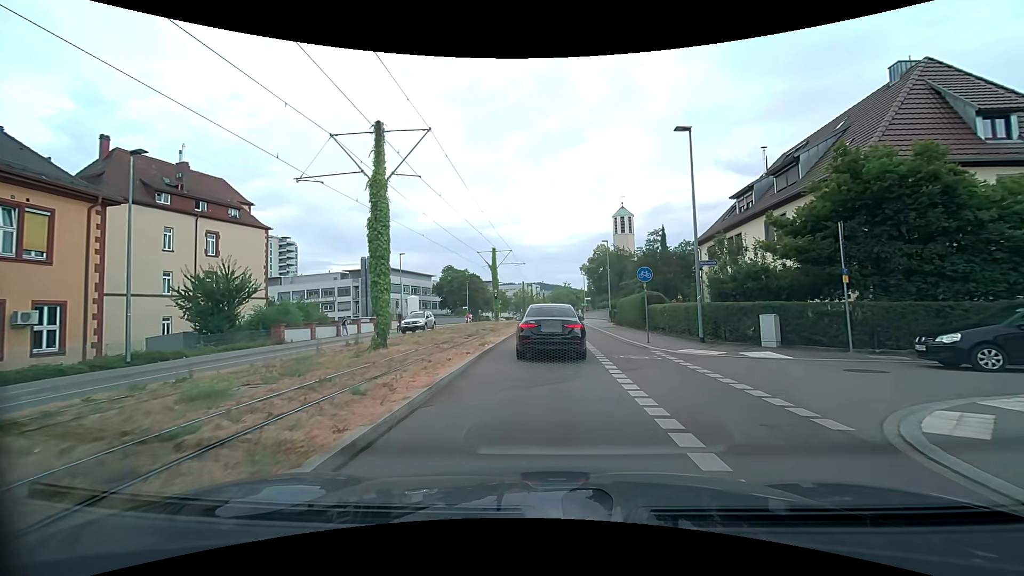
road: secondary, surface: asphalt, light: Day
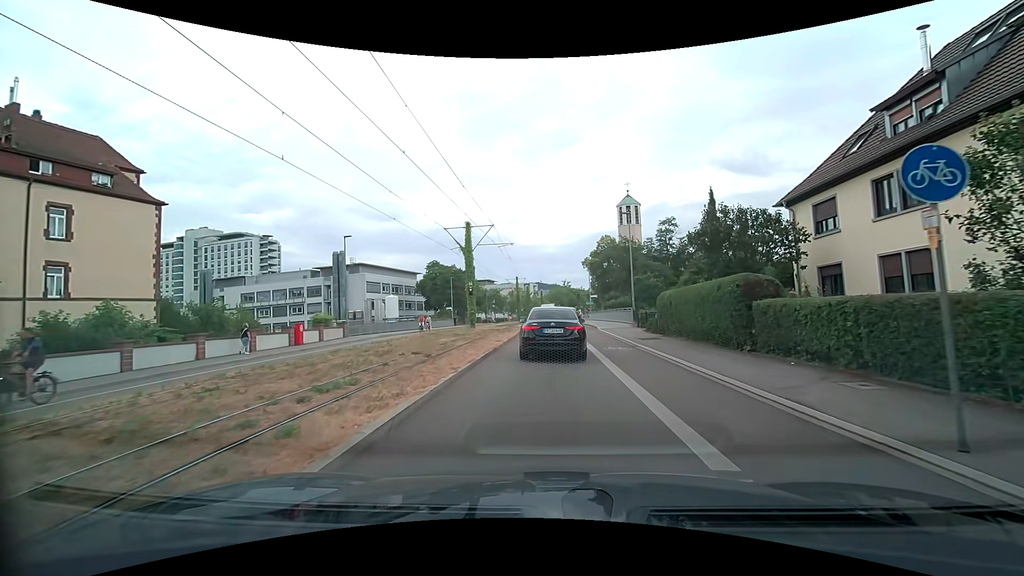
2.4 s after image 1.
(+0.3, +14.9) m; +1°
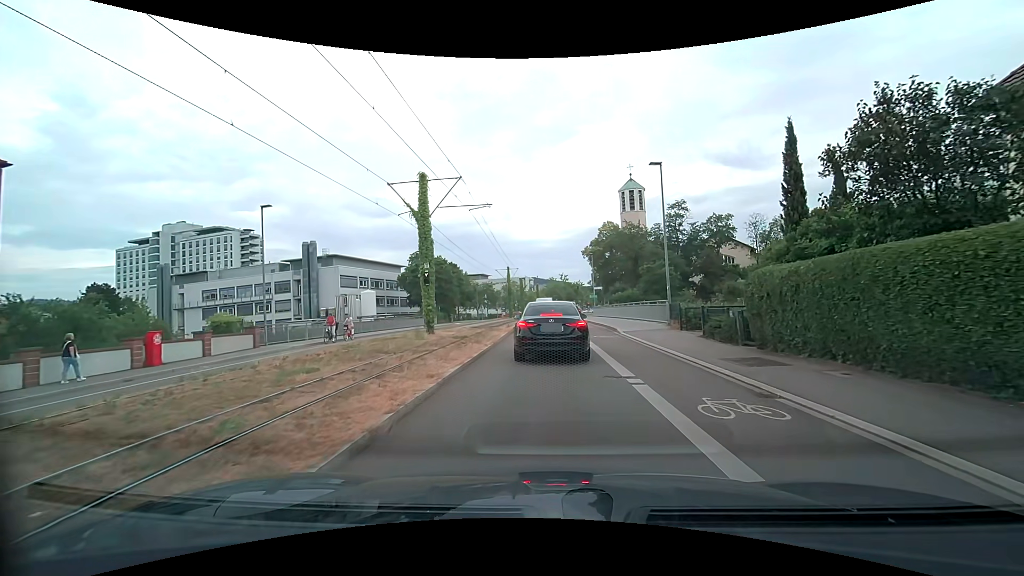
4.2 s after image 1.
(0.0, +11.3) m; +1°
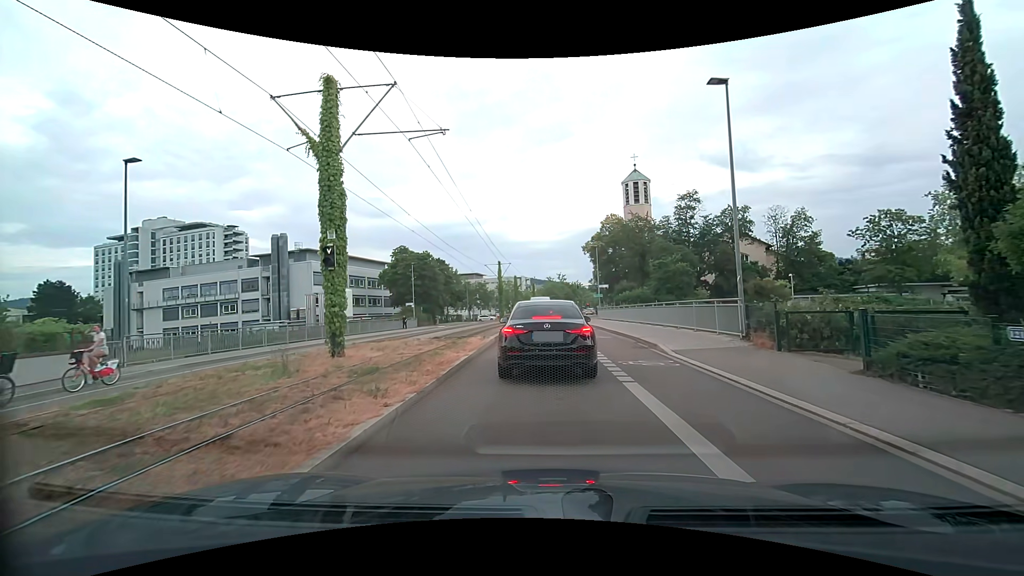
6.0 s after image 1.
(-0.1, +9.3) m; -1°
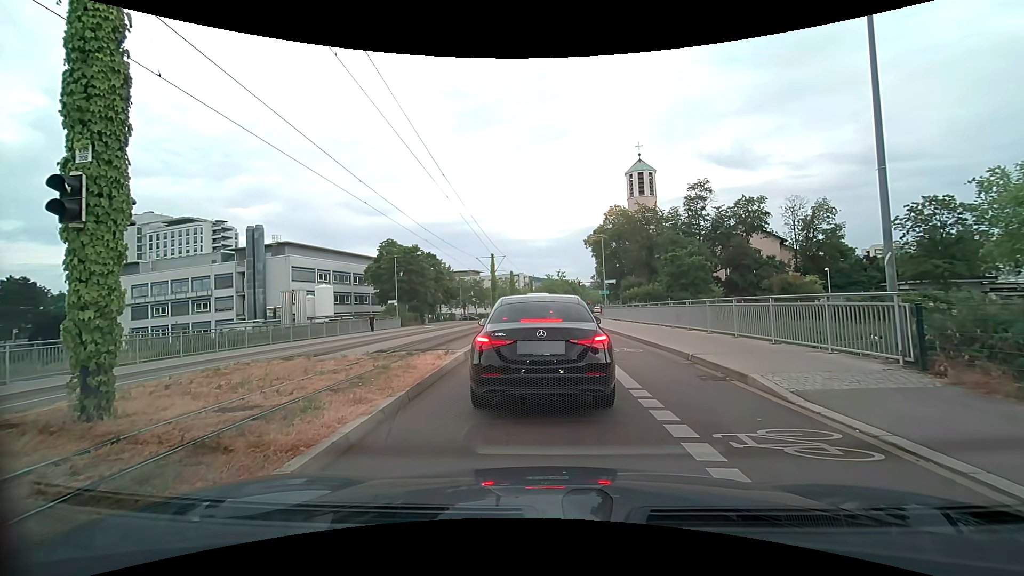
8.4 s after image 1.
(0.0, +6.3) m; +2°
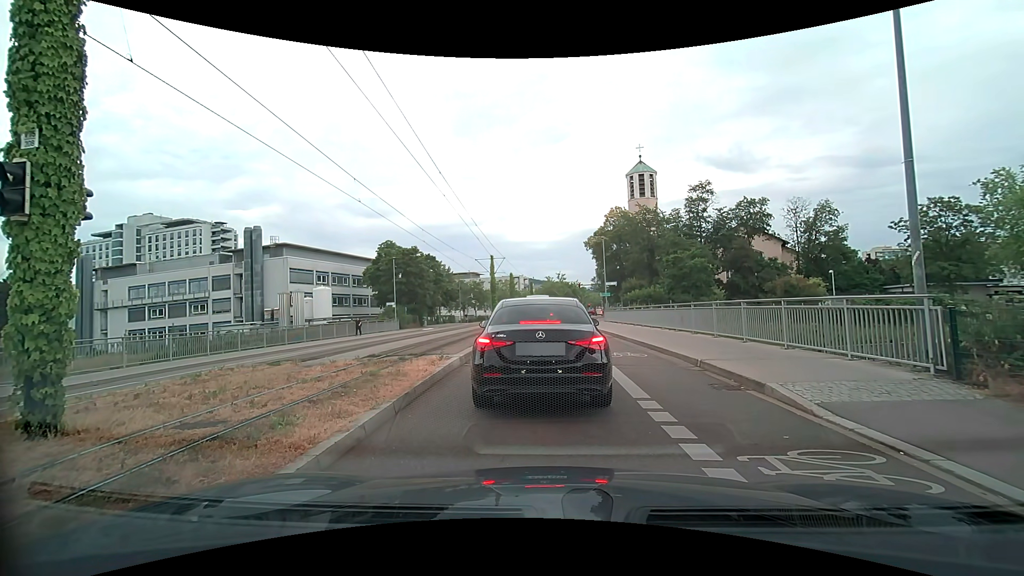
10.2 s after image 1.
(0.0, +0.6) m; 0°
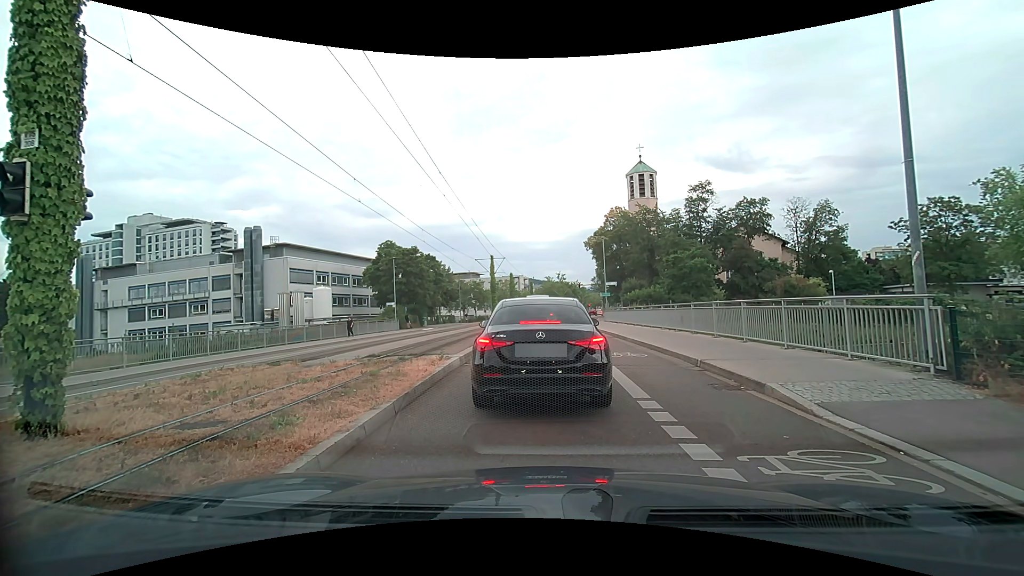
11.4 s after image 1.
(0.0, 0.0) m; 0°
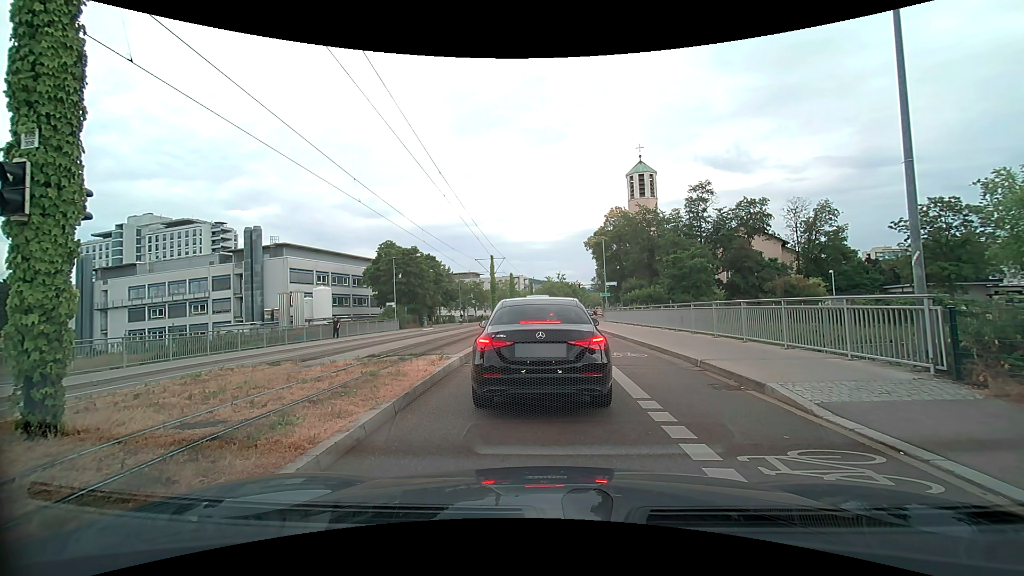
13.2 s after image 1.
(0.0, 0.0) m; 0°
